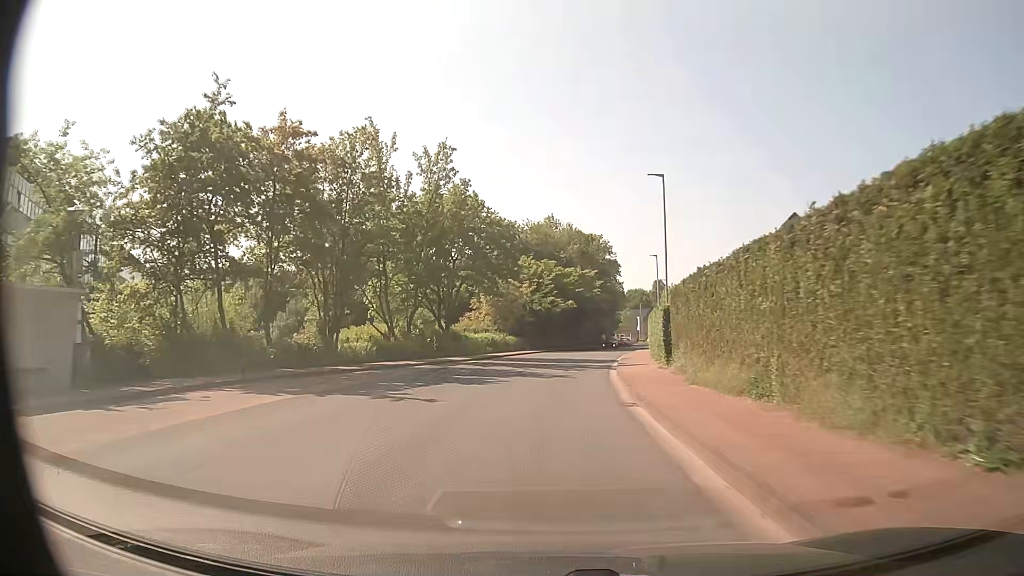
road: tertiary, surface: asphalt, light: Day
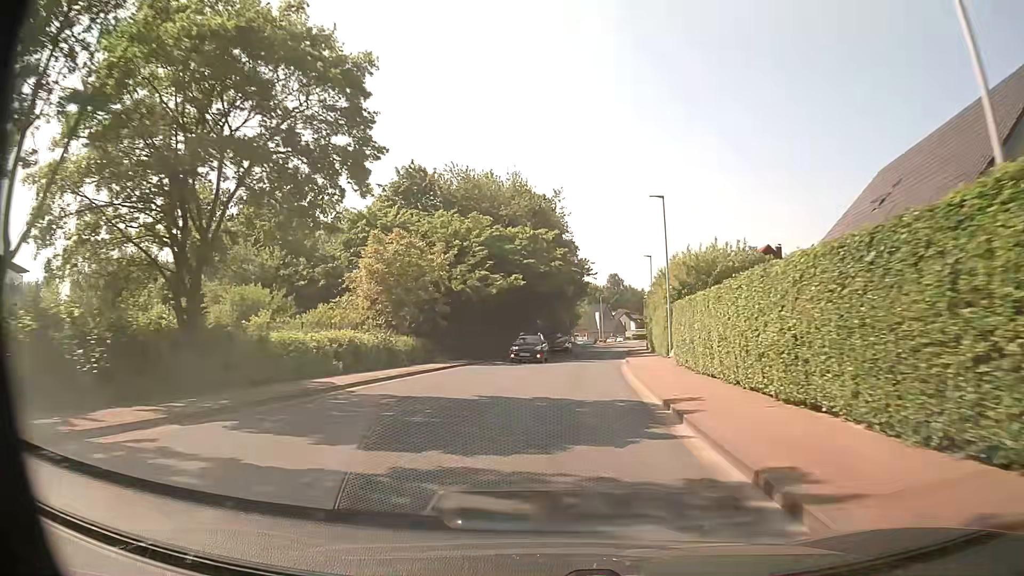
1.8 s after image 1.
(+0.9, +26.7) m; +4°
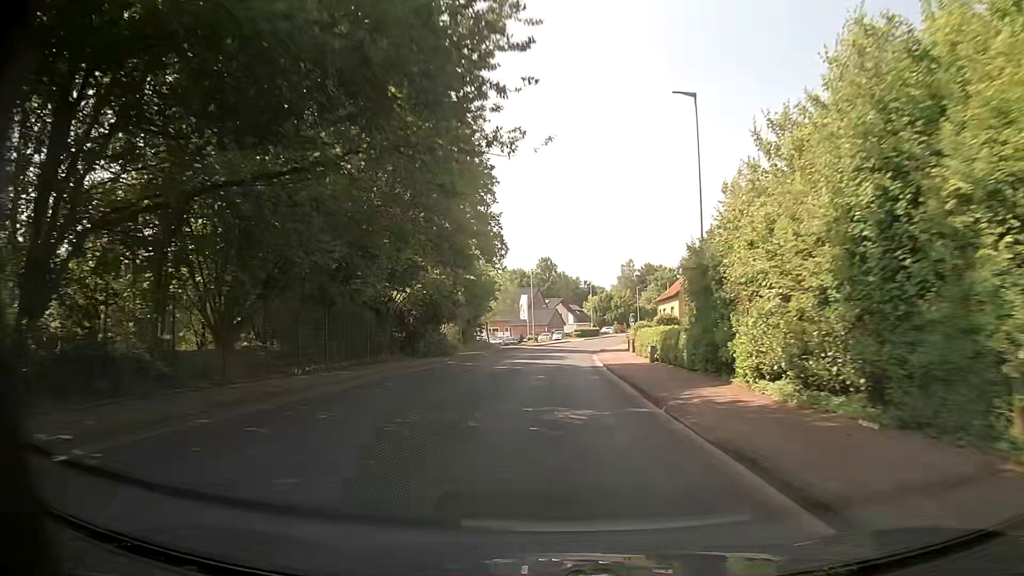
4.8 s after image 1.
(+3.5, +44.4) m; +7°
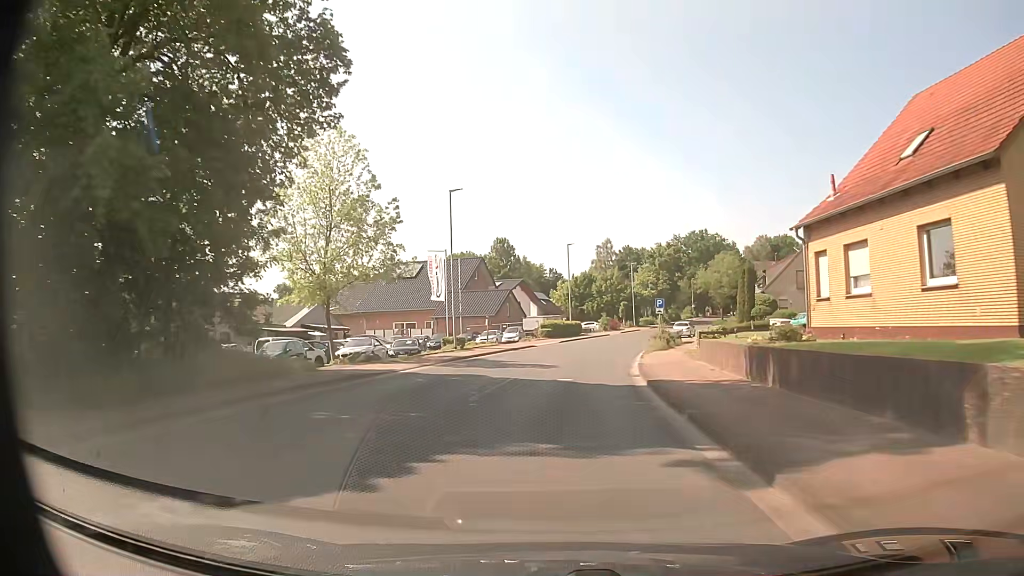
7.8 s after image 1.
(+1.3, +44.4) m; +3°
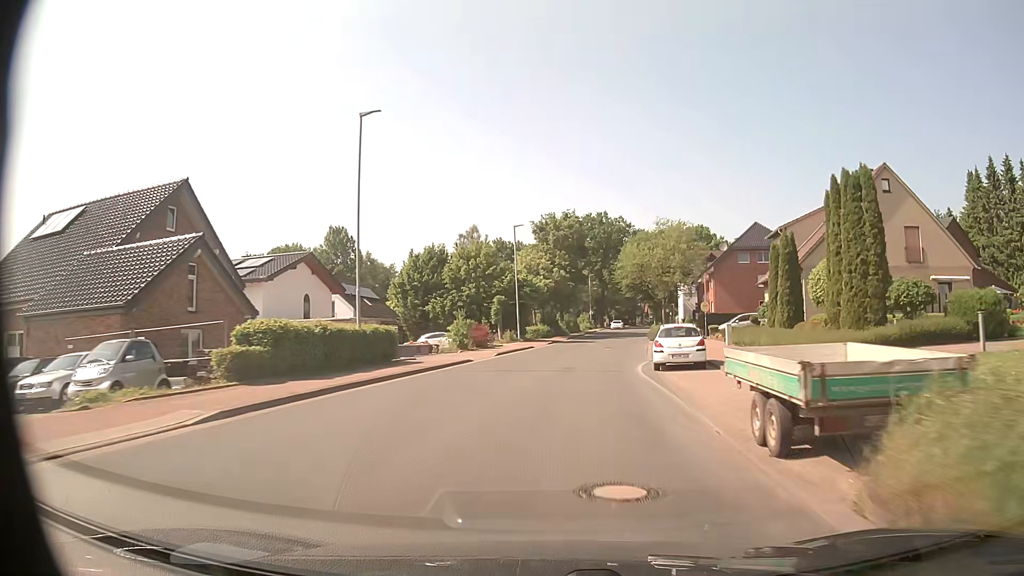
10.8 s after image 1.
(+3.8, +42.6) m; +11°
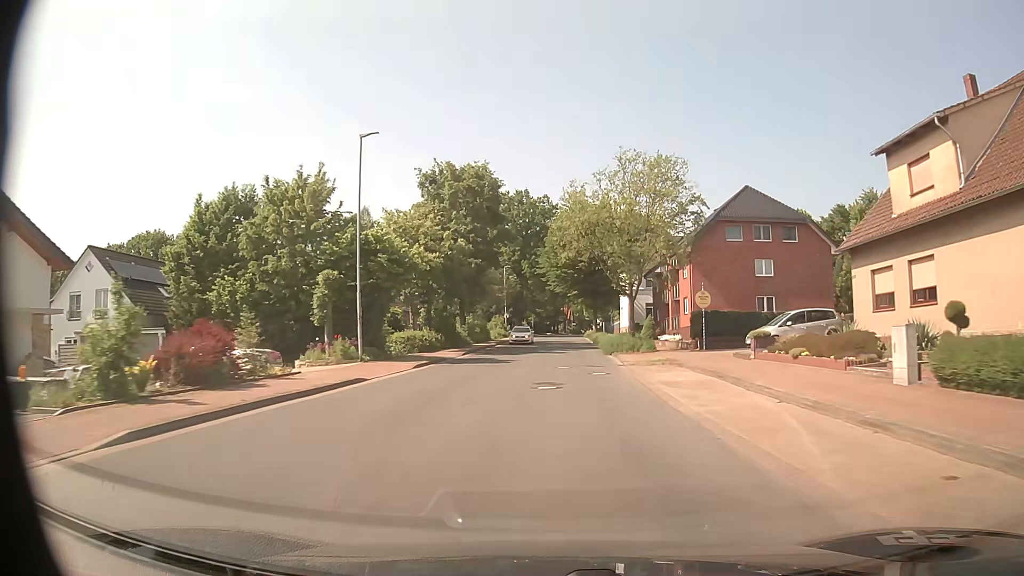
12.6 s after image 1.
(+1.6, +25.9) m; +7°
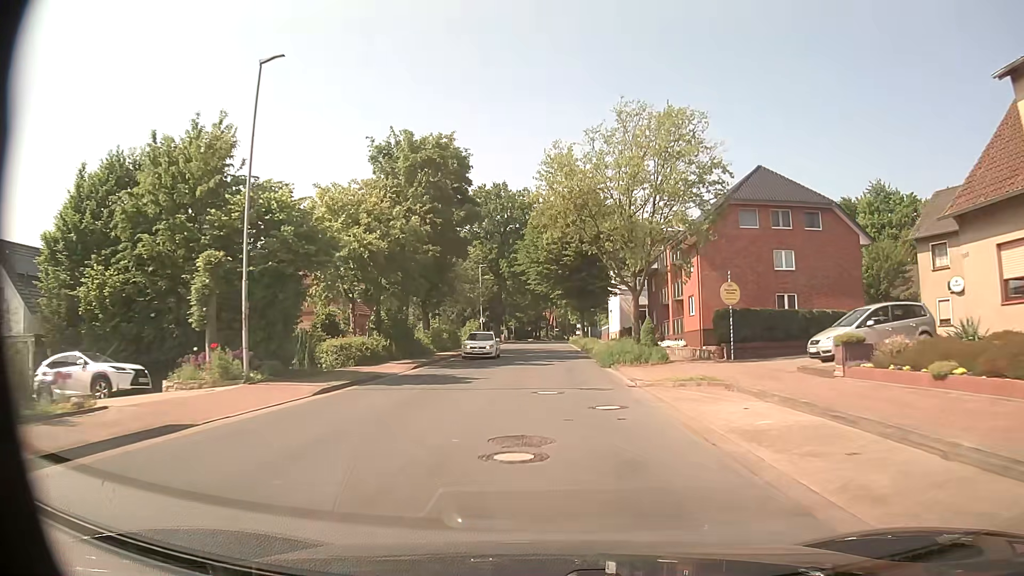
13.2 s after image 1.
(+0.1, +8.7) m; +1°
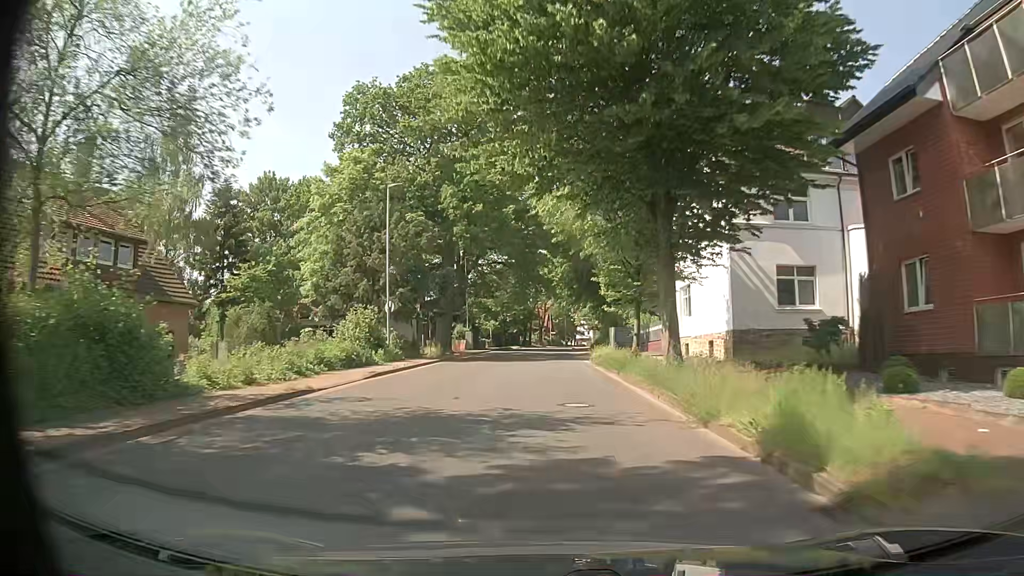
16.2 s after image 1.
(+0.7, +43.6) m; +1°
(0, +10) (0, +20) (0, +30) (0, +40) (0, +50) (0, +60) (+1, +70) (+1, +80) (+2, +90) (+3, +100) m
